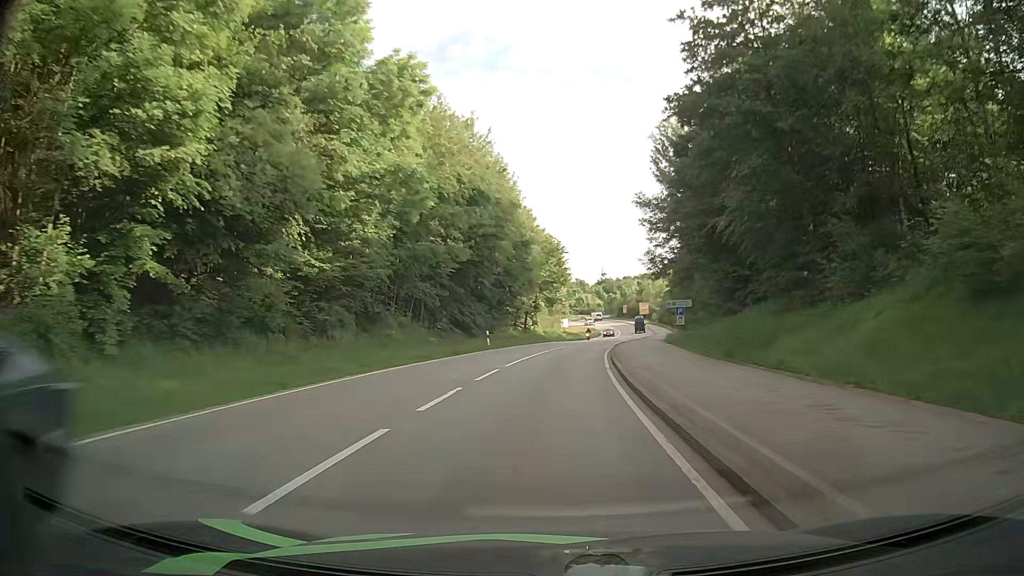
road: secondary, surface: asphalt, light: Day
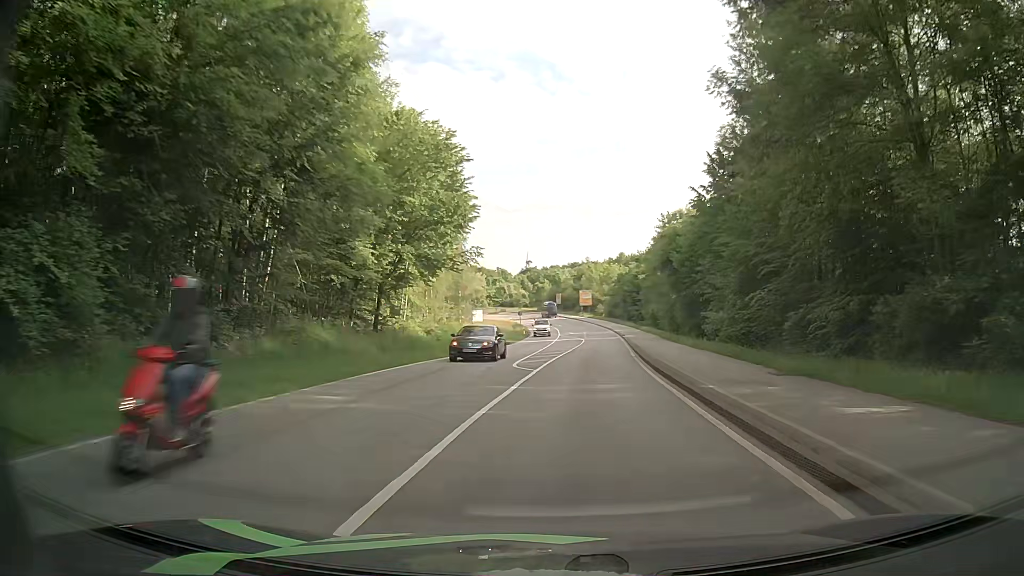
(+2.8, +45.3) m; +7°
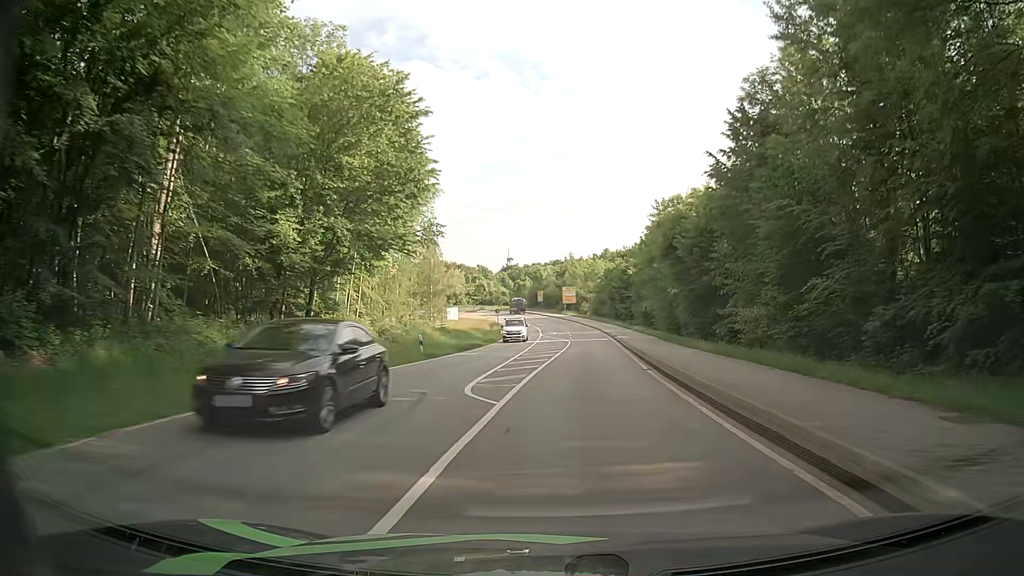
(+0.1, +8.7) m; +1°
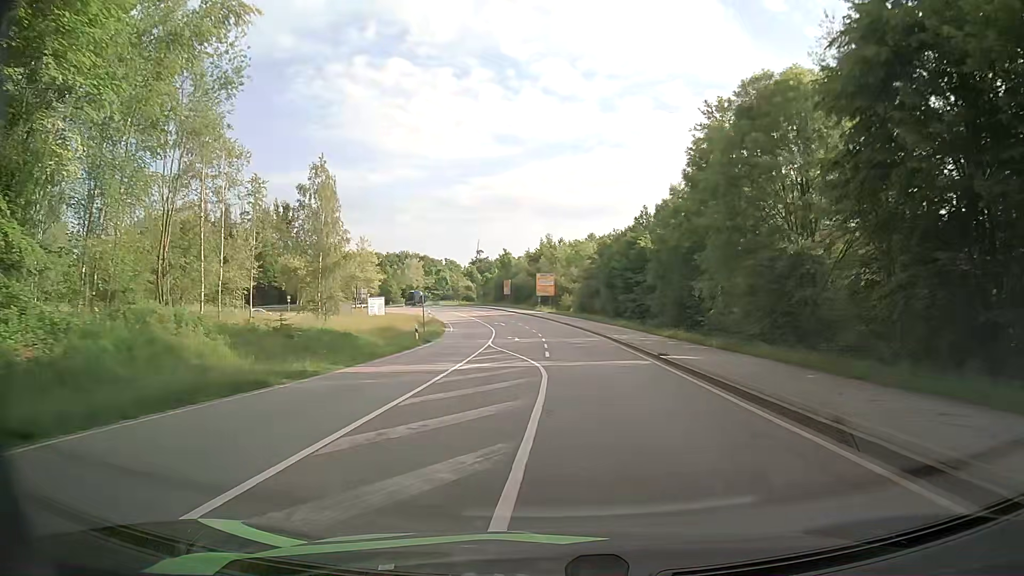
(+1.2, +34.0) m; +3°
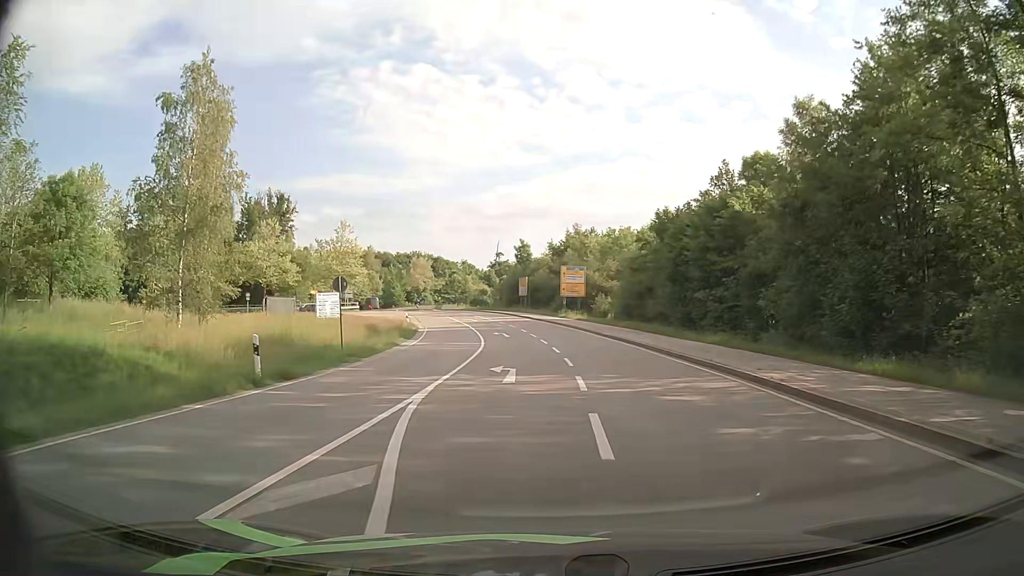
(-0.5, +23.9) m; -2°
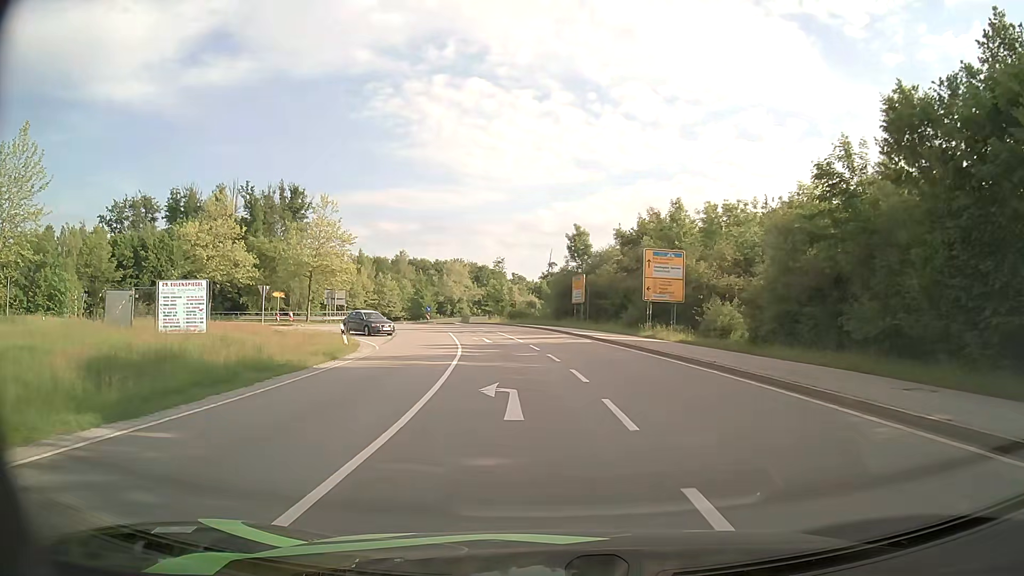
(-0.8, +28.0) m; -5°
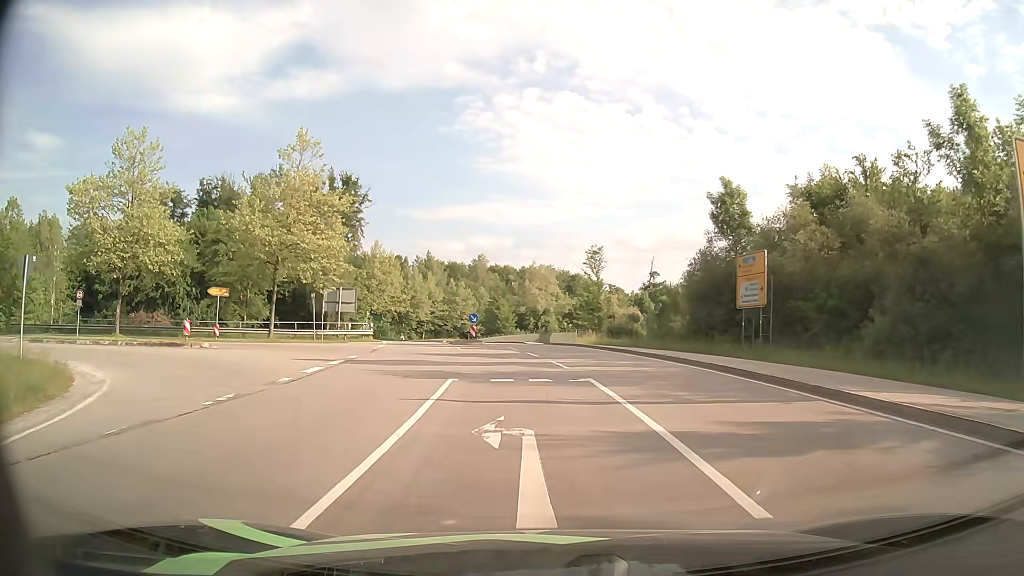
(-1.7, +27.4) m; -8°
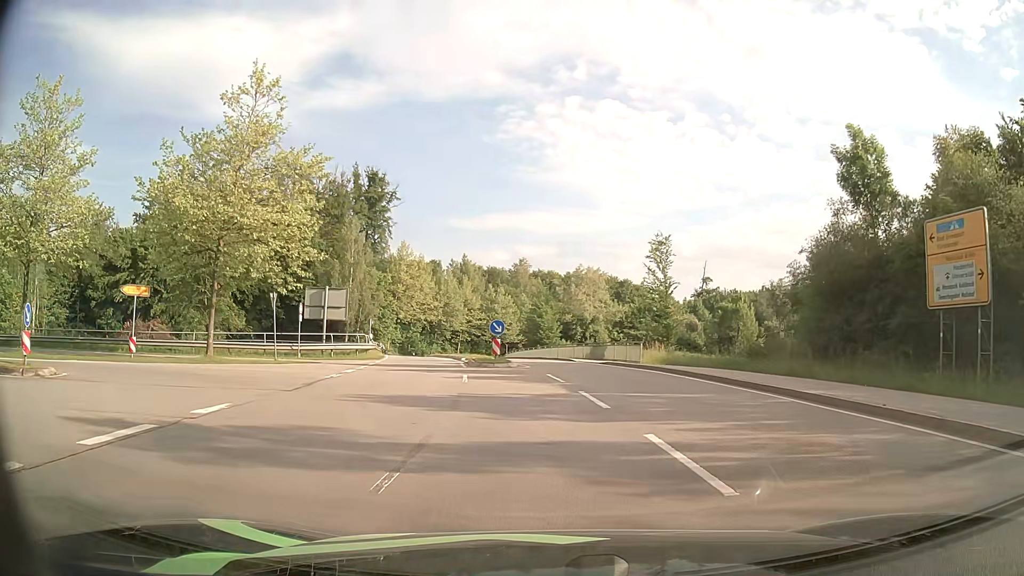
(-0.4, +12.5) m; -4°
(-1, +10) (-6, +18) (-16, +19) (-25, +15) (-34, +10) (-42, +5) (-50, -1) (-59, -6) (-68, -10) (-78, -12) m
